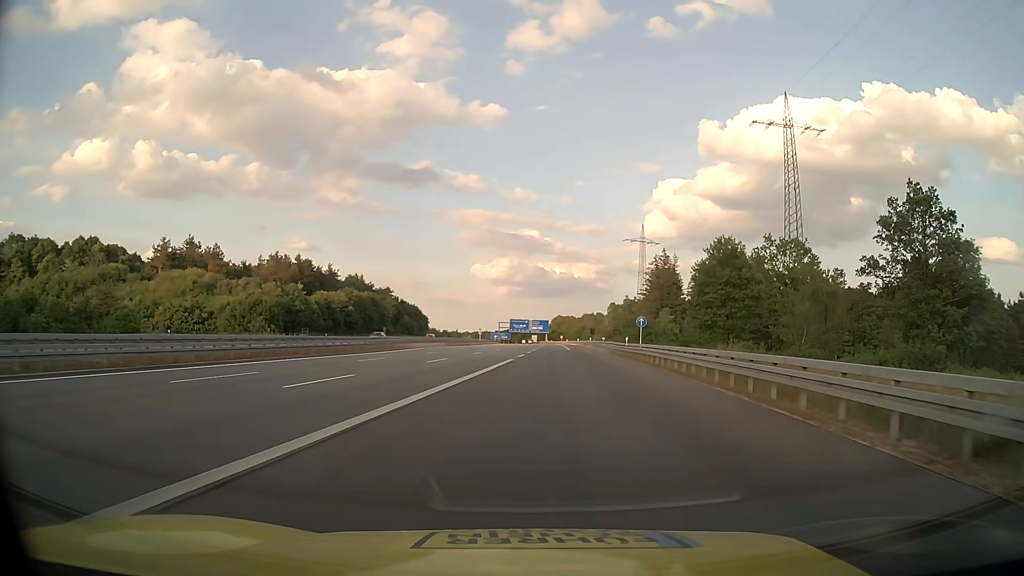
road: motorway_link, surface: asphalt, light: Day
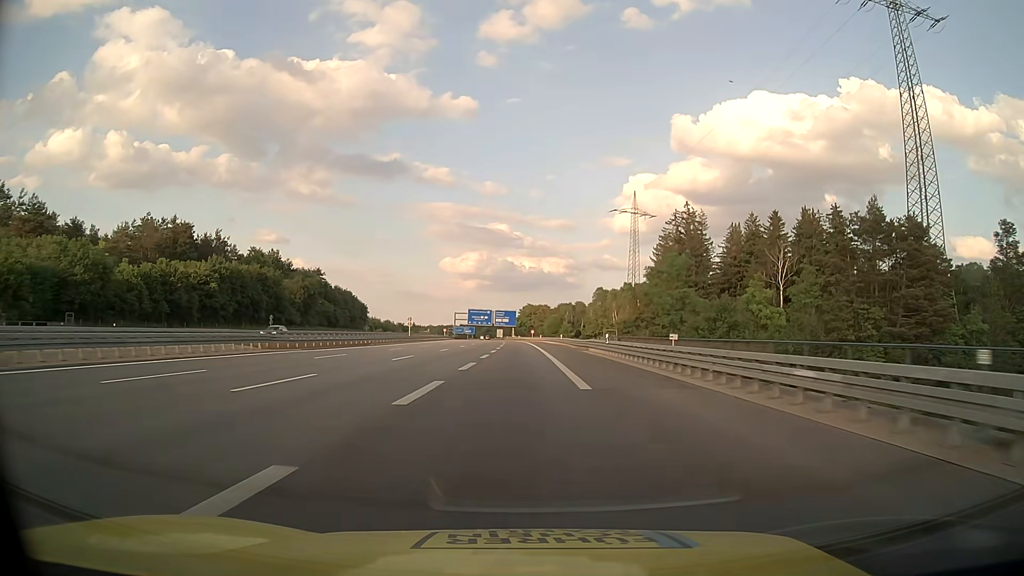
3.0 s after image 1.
(+2.5, +58.8) m; +3°
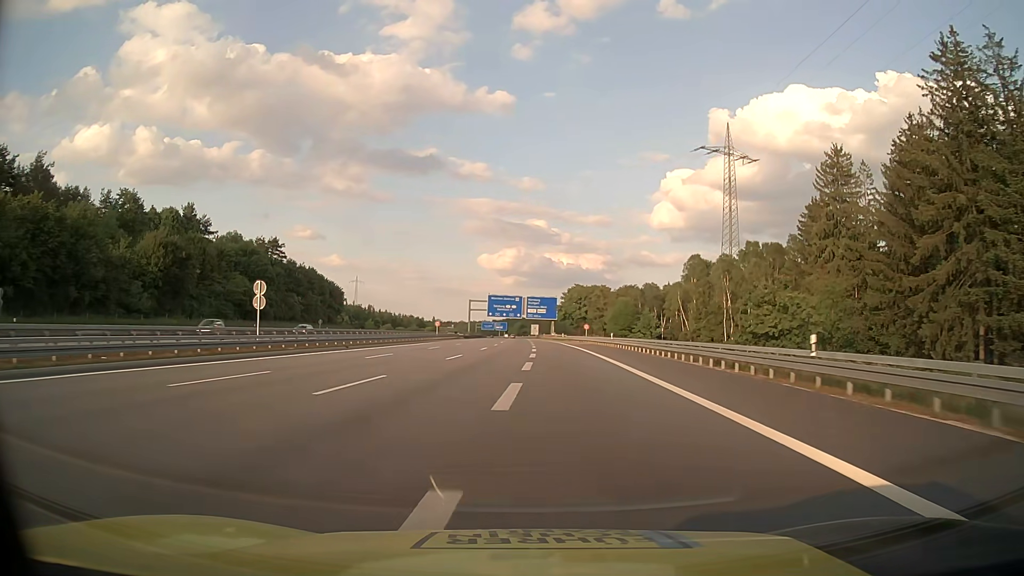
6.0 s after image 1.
(-1.8, +73.9) m; -3°
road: motorway
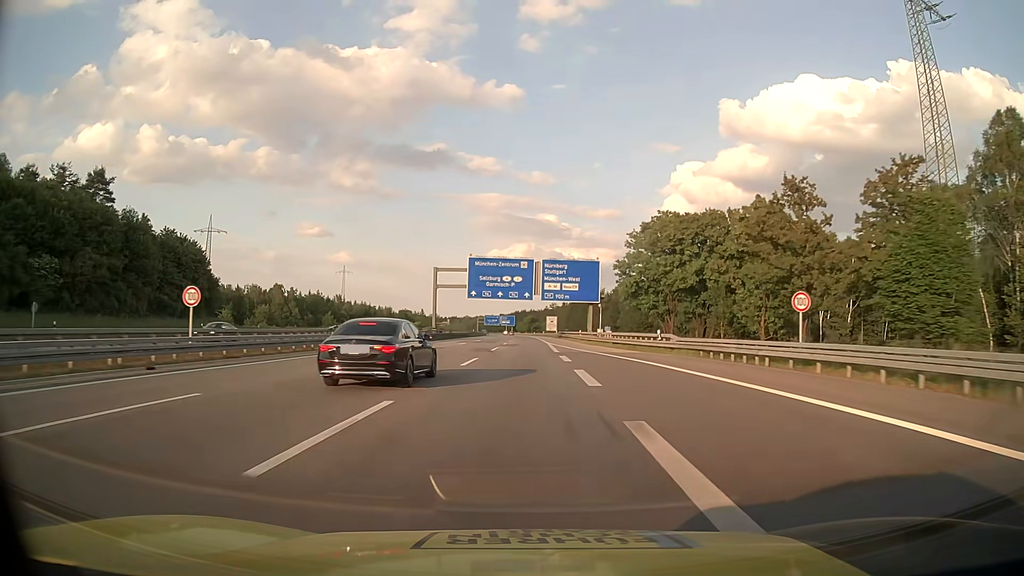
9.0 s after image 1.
(-0.6, +80.6) m; -1°
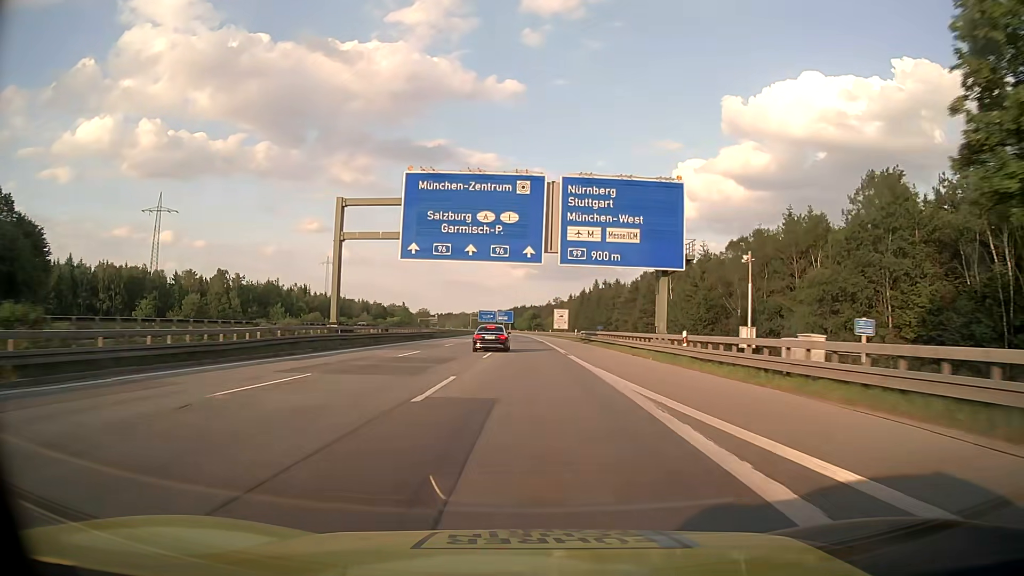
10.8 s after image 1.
(-0.3, +48.4) m; 0°
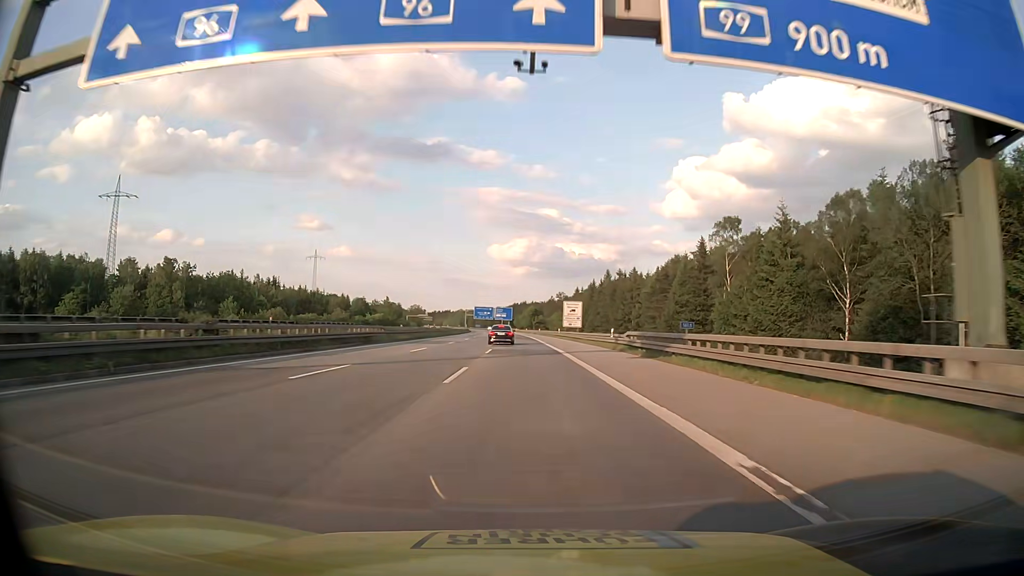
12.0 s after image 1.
(+0.1, +32.3) m; 0°
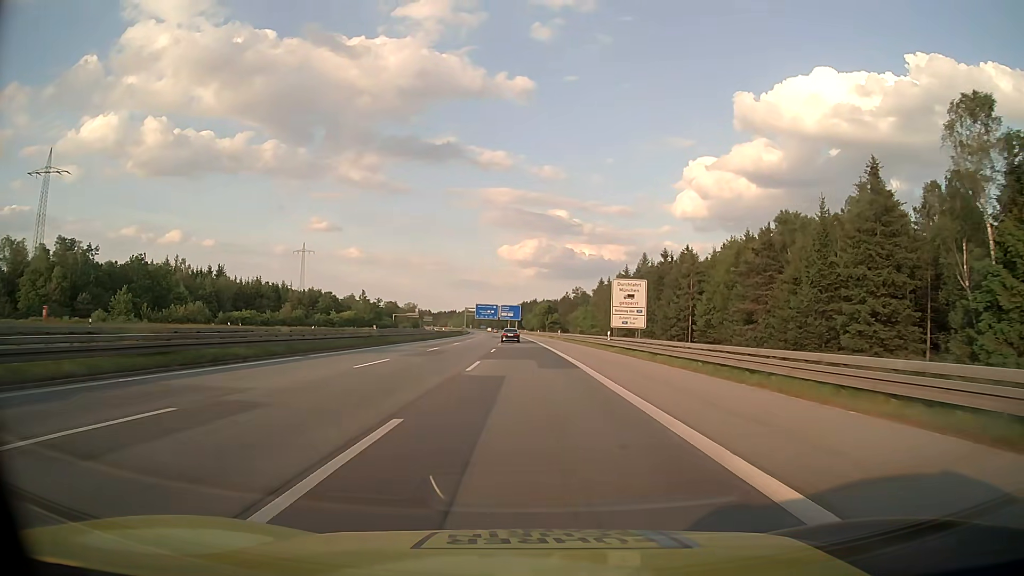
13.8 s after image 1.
(-0.4, +48.5) m; -1°
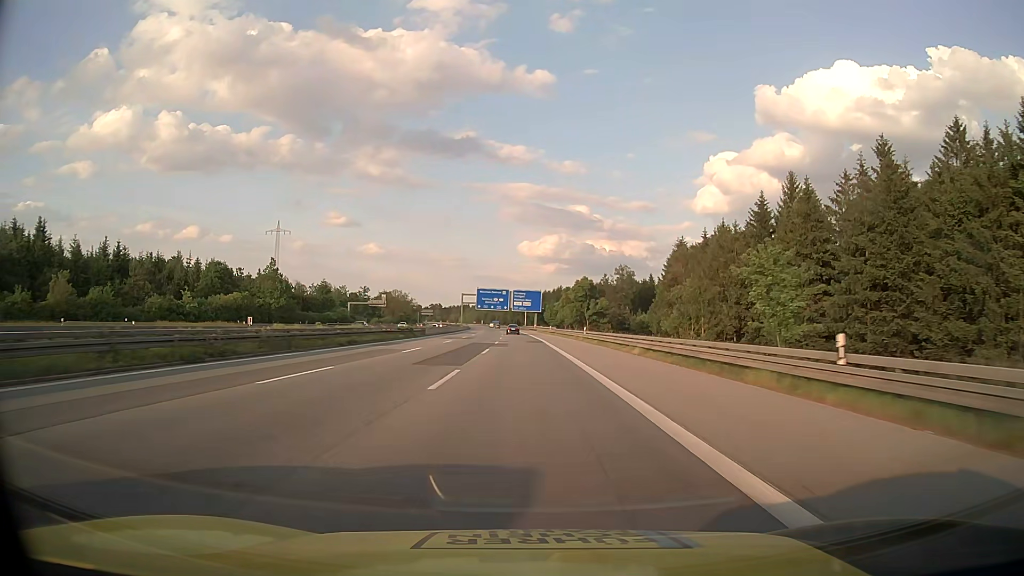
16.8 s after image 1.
(-1.1, +80.8) m; -2°
(0, +10) (0, +20) (0, +30) (0, +40) (-1, +50) (-1, +60) (-1, +70) (-1, +80) (-2, +90) (-2, +100) m
